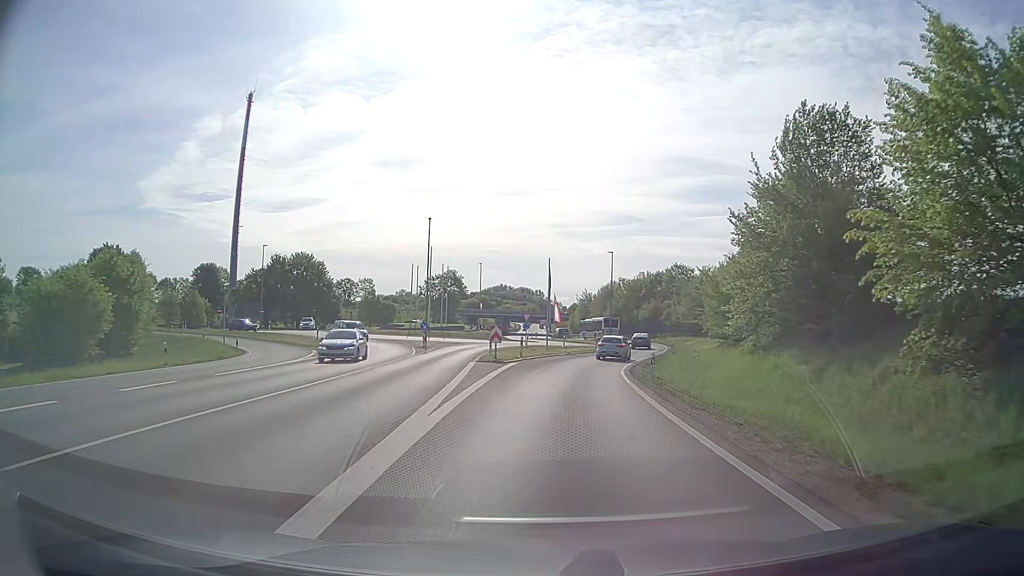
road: secondary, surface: asphalt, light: Day
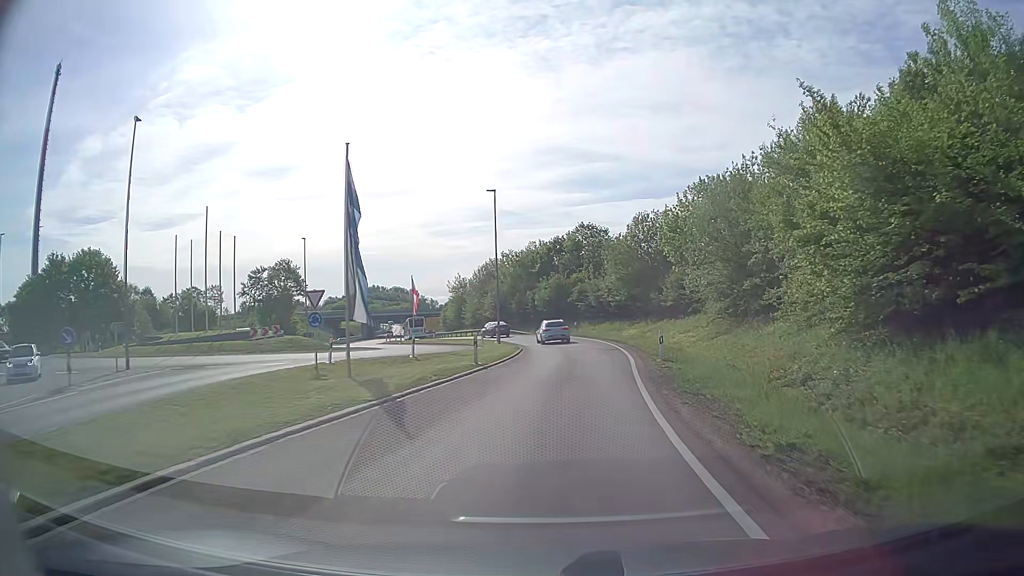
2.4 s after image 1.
(+2.4, +31.9) m; +10°
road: secondary_link
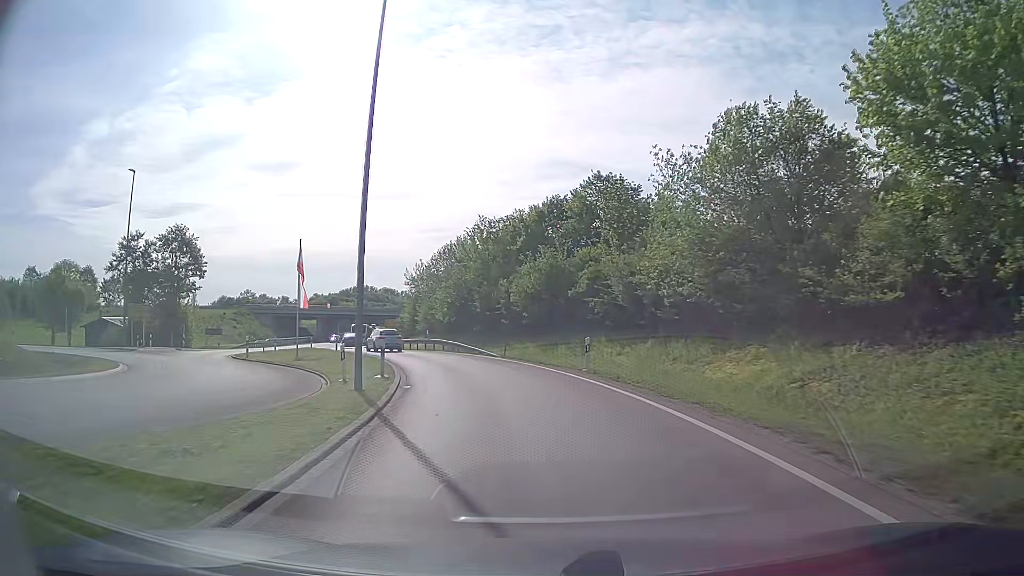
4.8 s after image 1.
(+1.1, +31.5) m; 0°
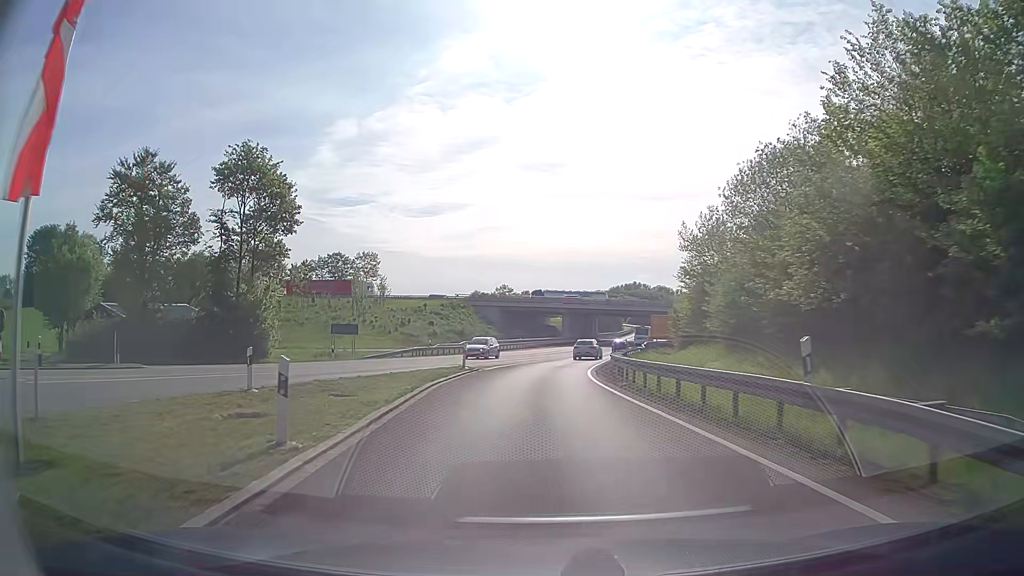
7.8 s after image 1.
(-6.7, +36.4) m; -23°
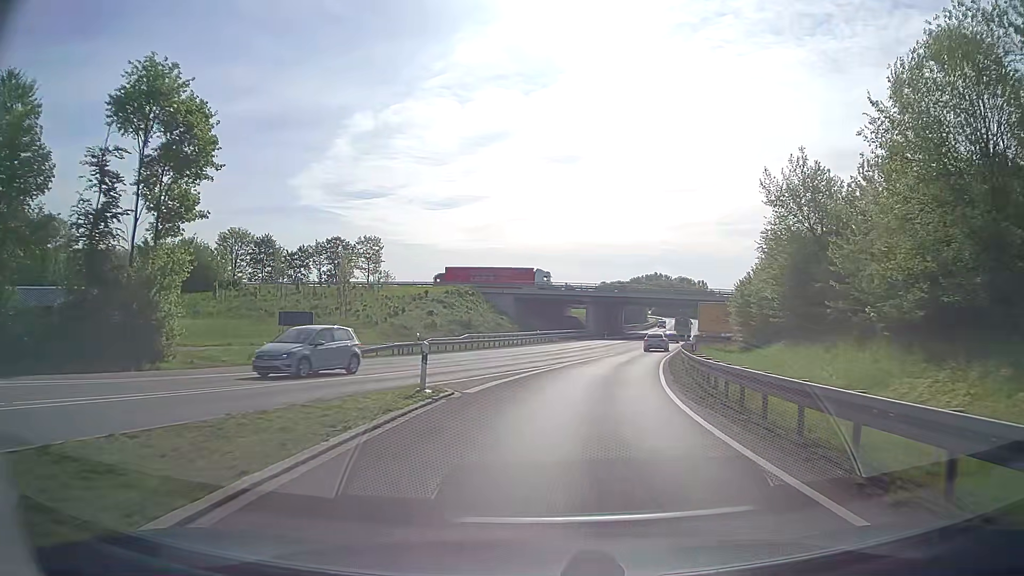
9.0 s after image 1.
(-0.5, +14.5) m; -2°
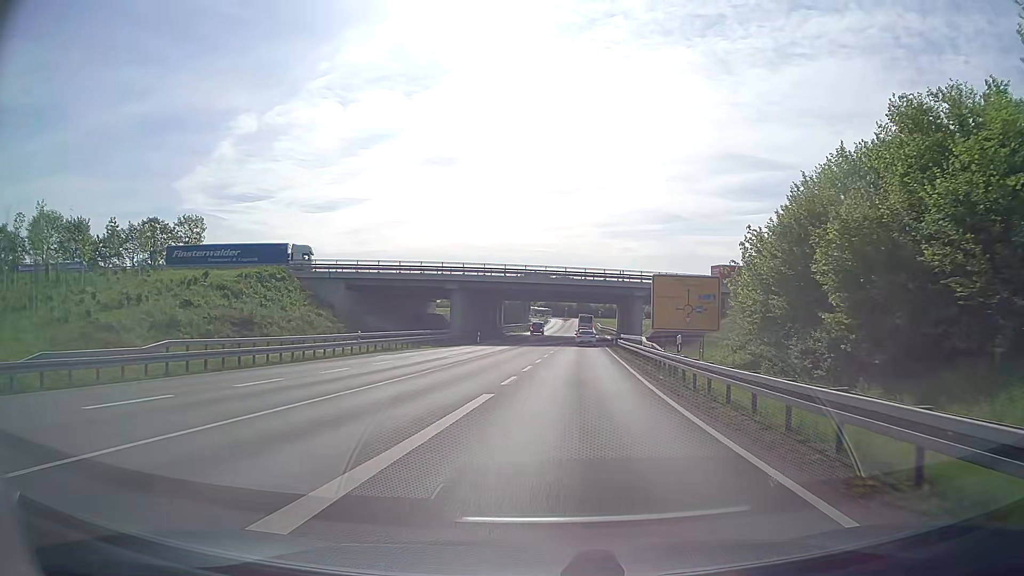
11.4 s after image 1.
(+2.9, +30.1) m; +10°
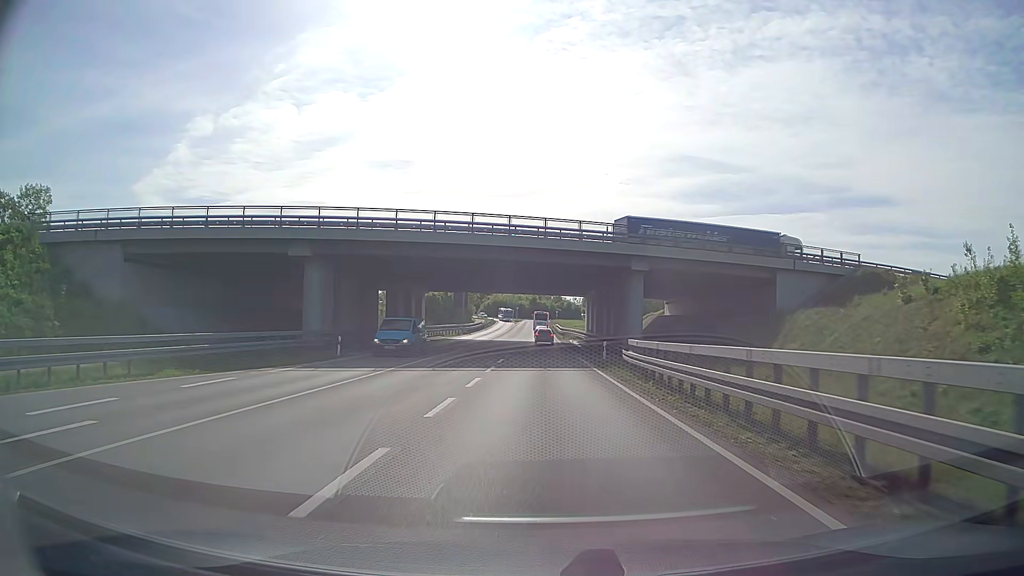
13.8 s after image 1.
(+1.7, +31.4) m; +4°
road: primary
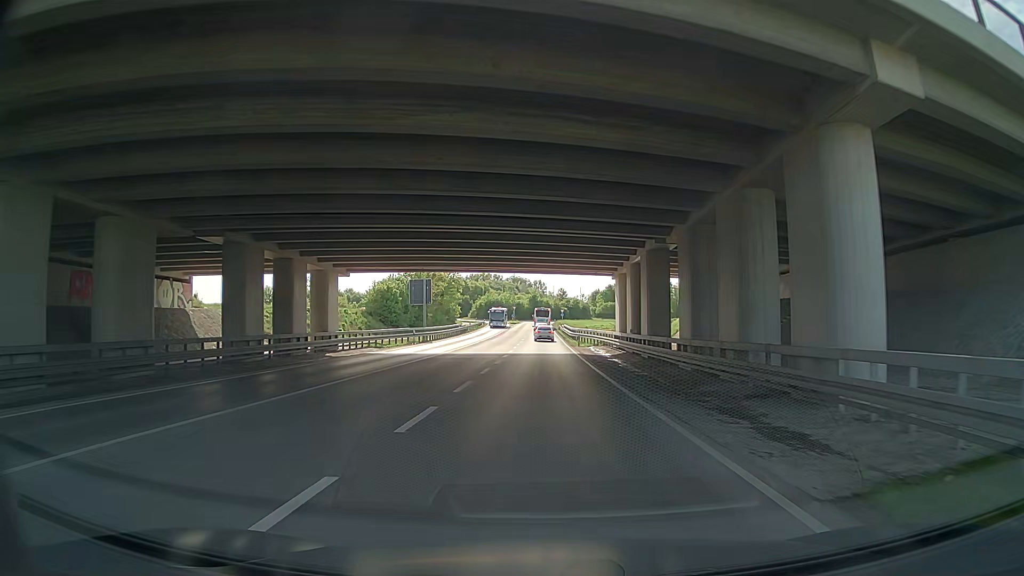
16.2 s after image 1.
(+0.2, +31.8) m; +1°
(0, +10) (0, +20) (0, +30) (-1, +40) (-1, +50) (-1, +60) (-1, +70) (-1, +80) (-1, +90) (-1, +100) m
